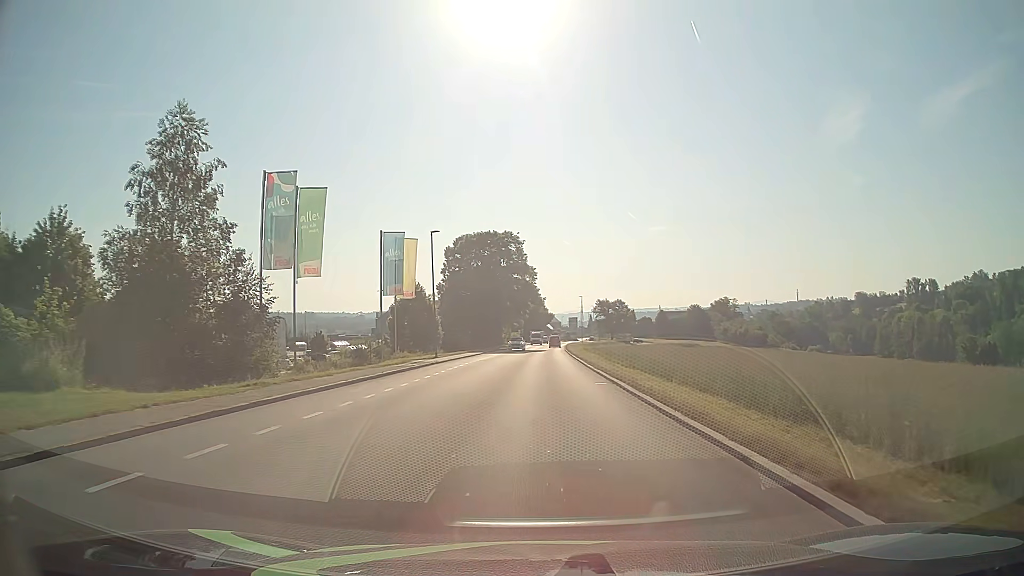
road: tertiary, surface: asphalt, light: Day
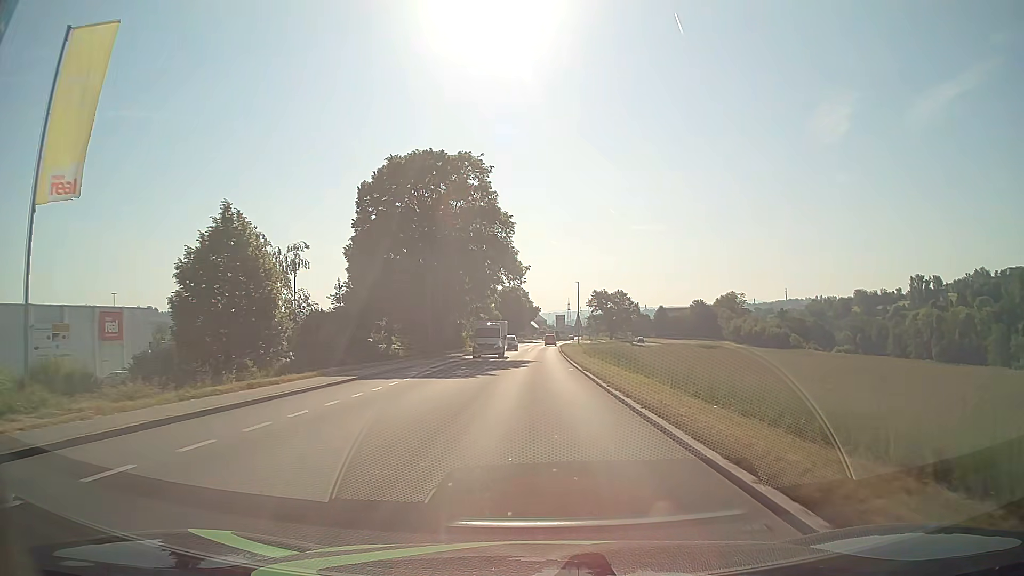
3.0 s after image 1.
(+0.5, +37.7) m; +2°
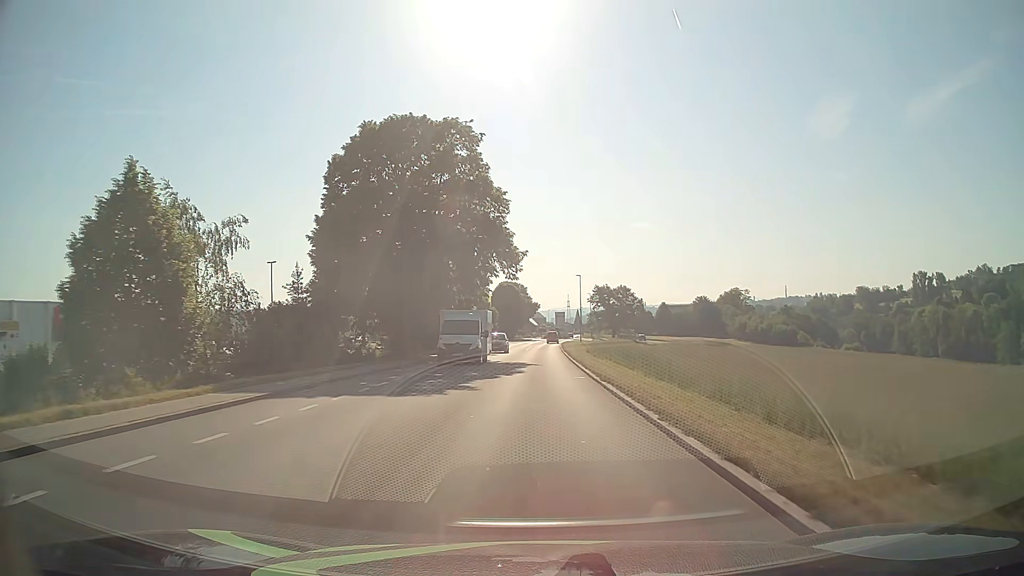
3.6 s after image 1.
(0.0, +7.6) m; 0°
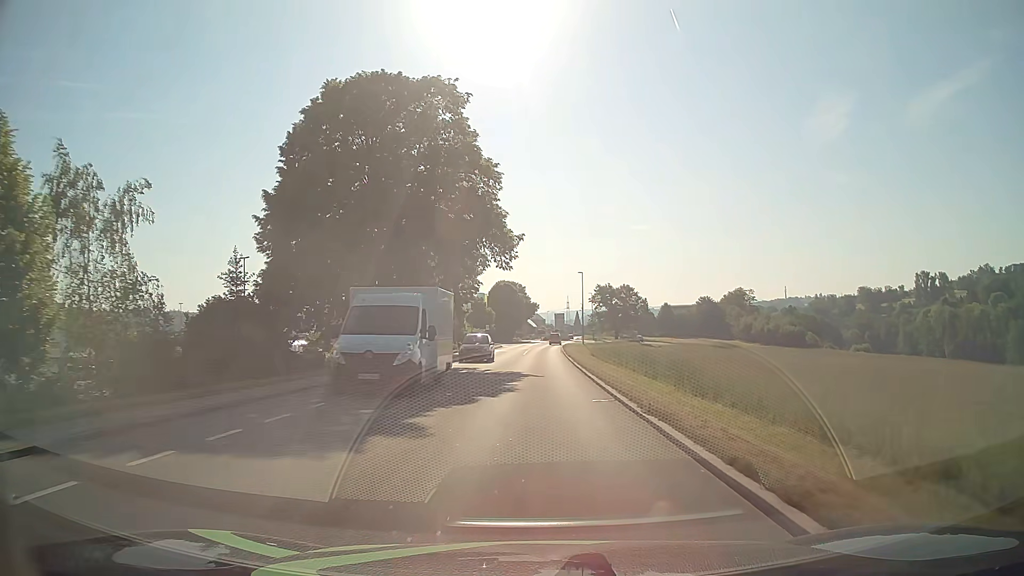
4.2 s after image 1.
(0.0, +7.6) m; 0°
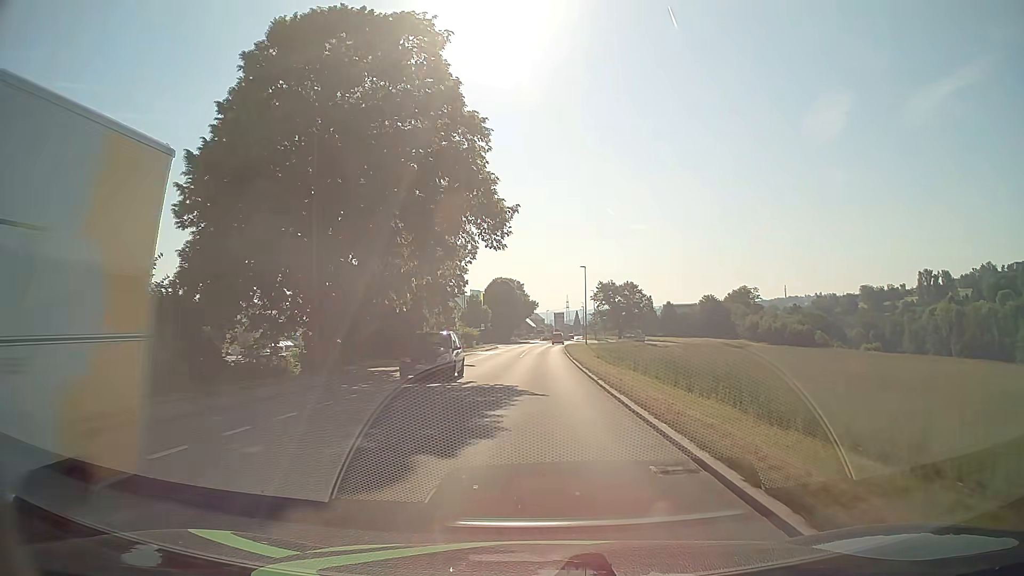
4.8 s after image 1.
(0.0, +7.6) m; 0°
